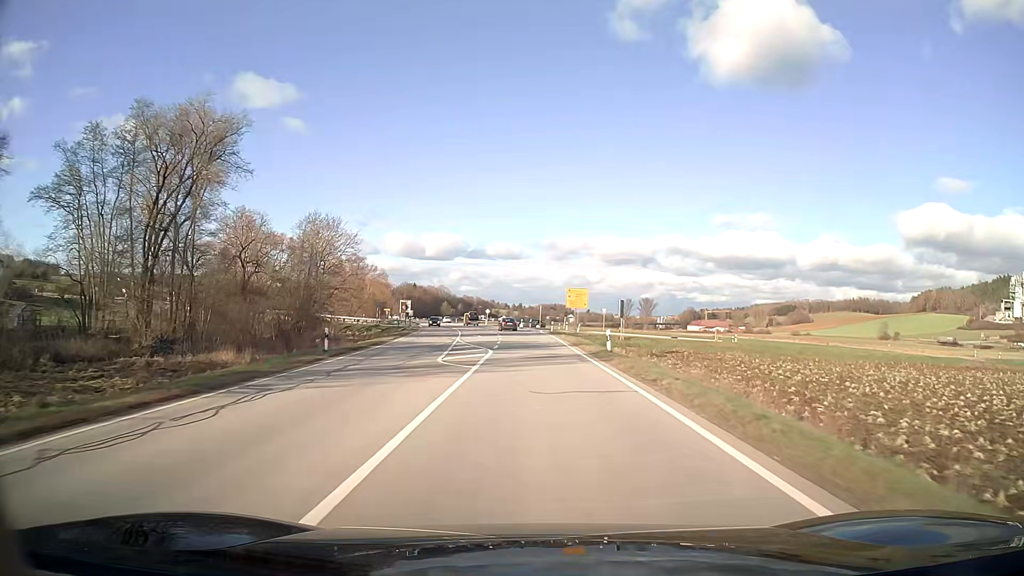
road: secondary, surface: asphalt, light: Day
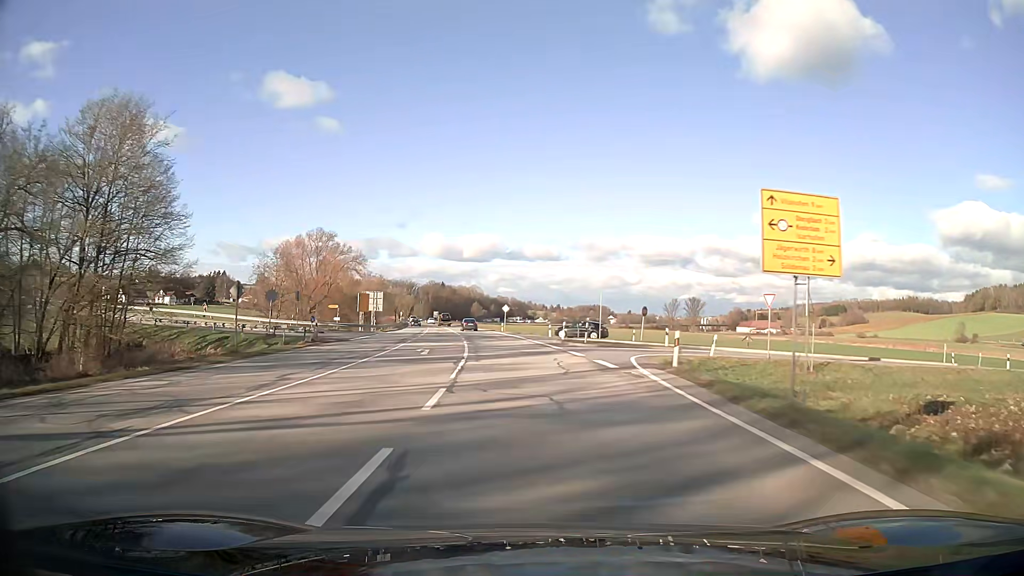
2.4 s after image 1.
(-1.2, +50.0) m; -3°
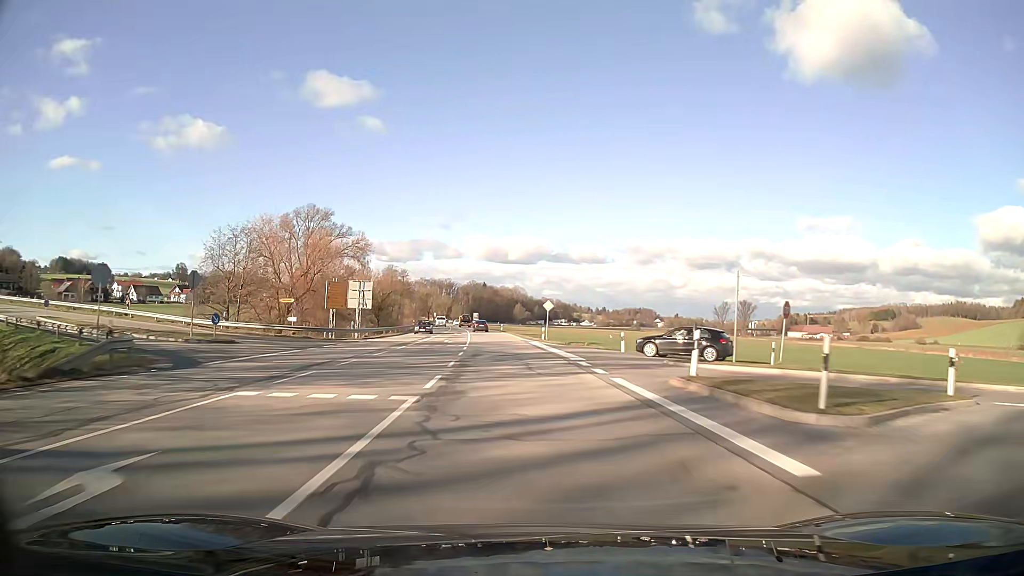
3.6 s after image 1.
(-0.9, +25.0) m; -4°
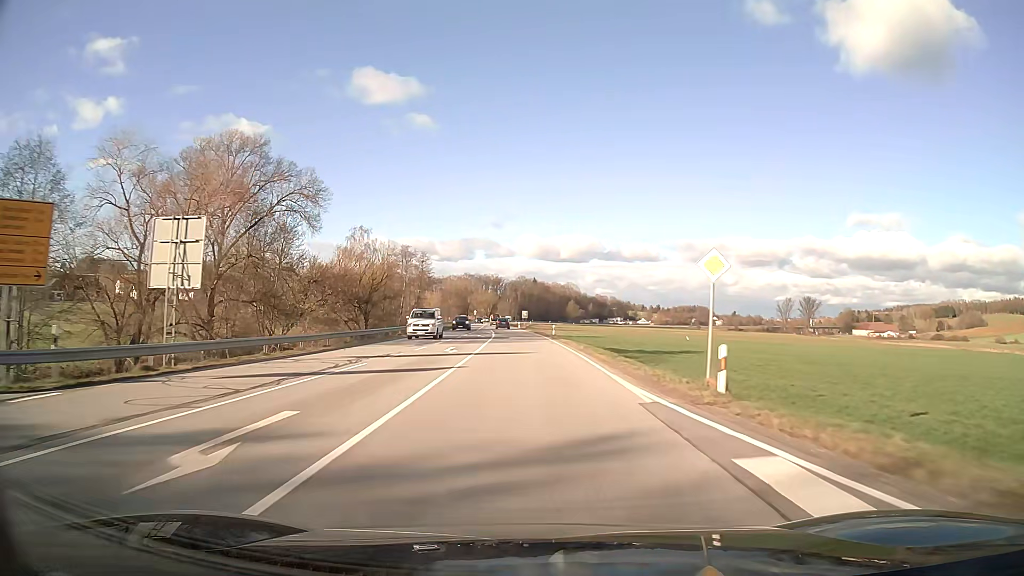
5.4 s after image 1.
(-1.5, +37.4) m; -4°
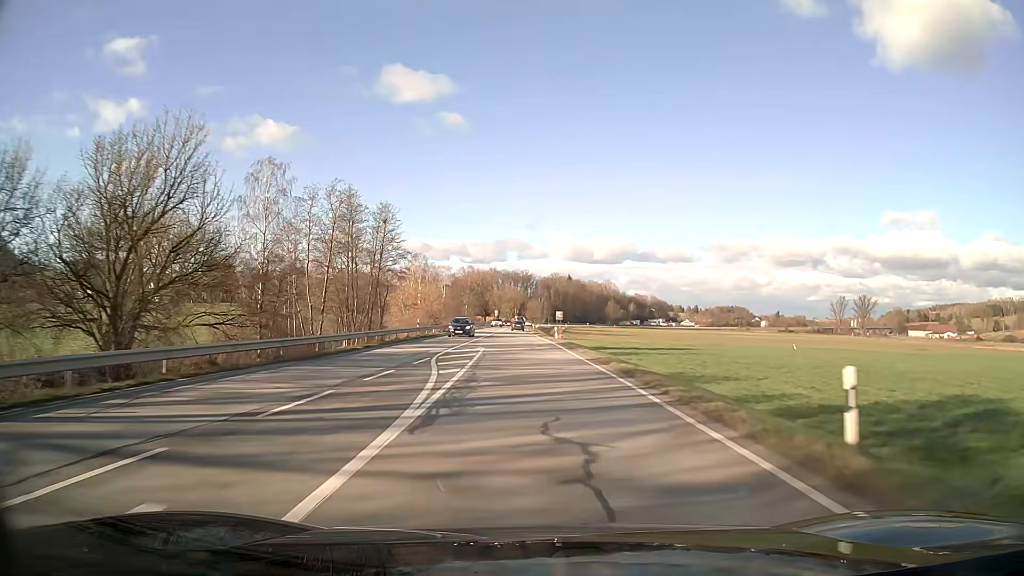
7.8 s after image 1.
(-1.2, +50.1) m; -3°
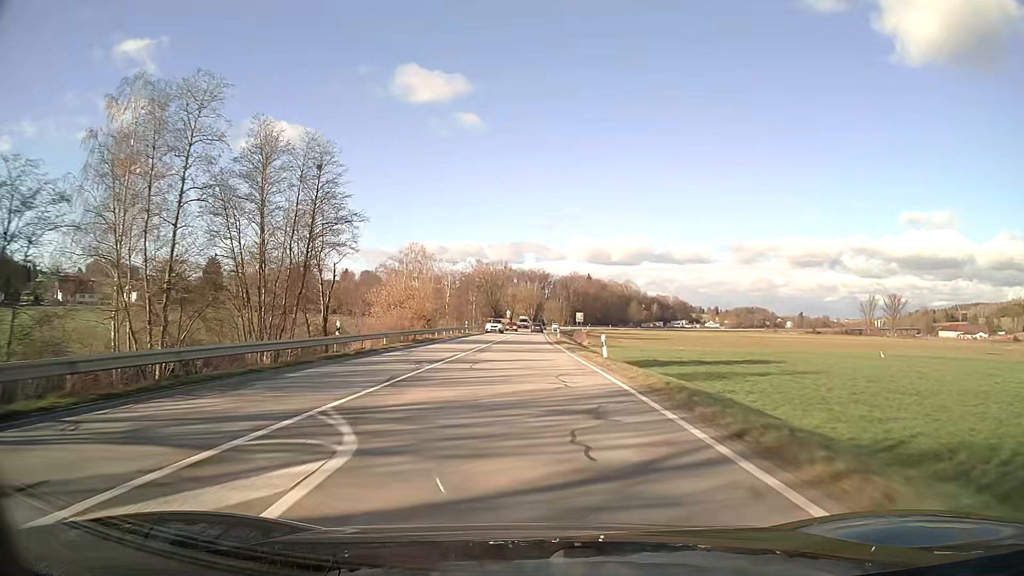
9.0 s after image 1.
(-0.3, +25.1) m; -1°
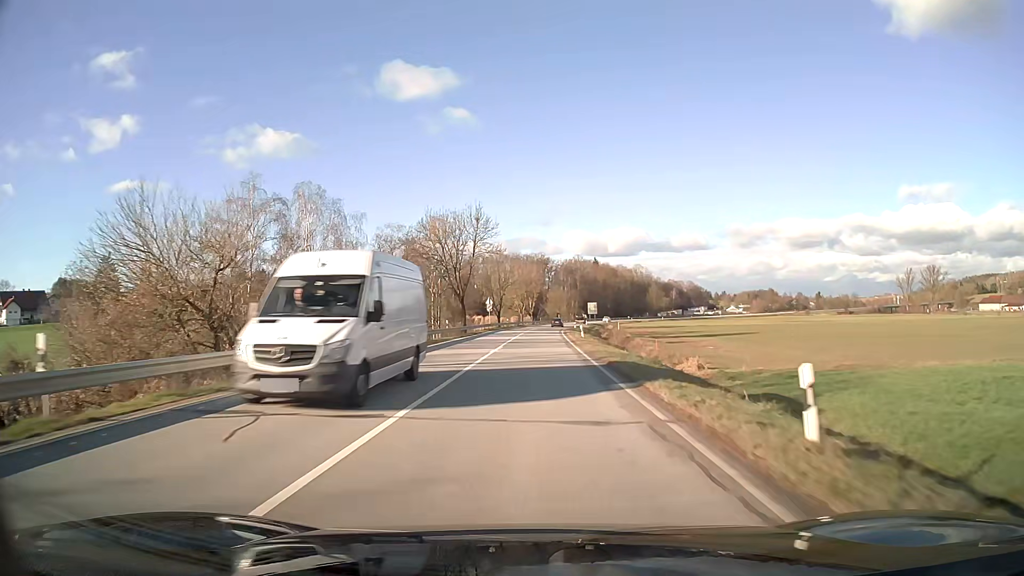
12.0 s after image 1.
(0.0, +62.8) m; 0°
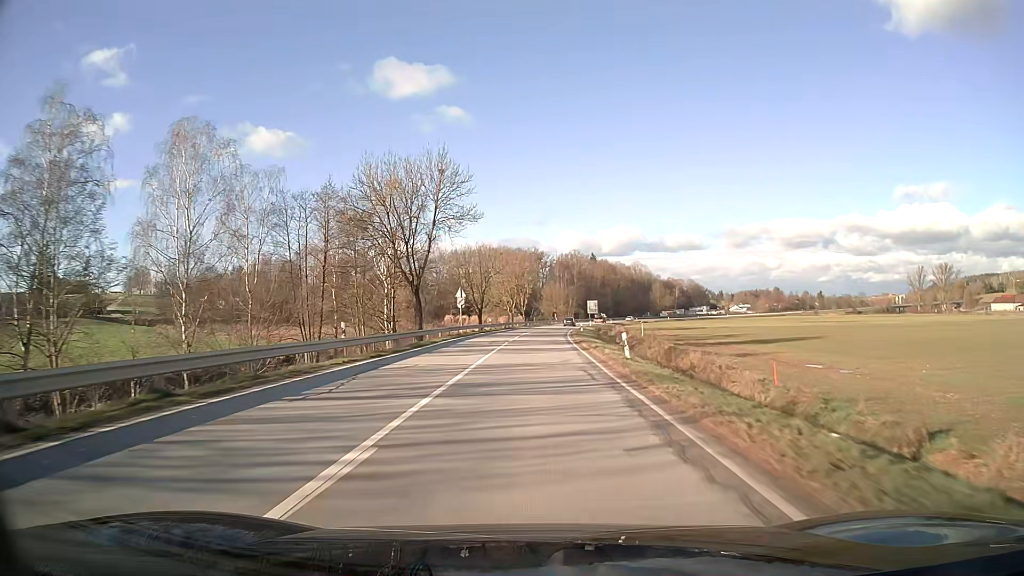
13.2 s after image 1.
(+0.1, +25.2) m; +1°
